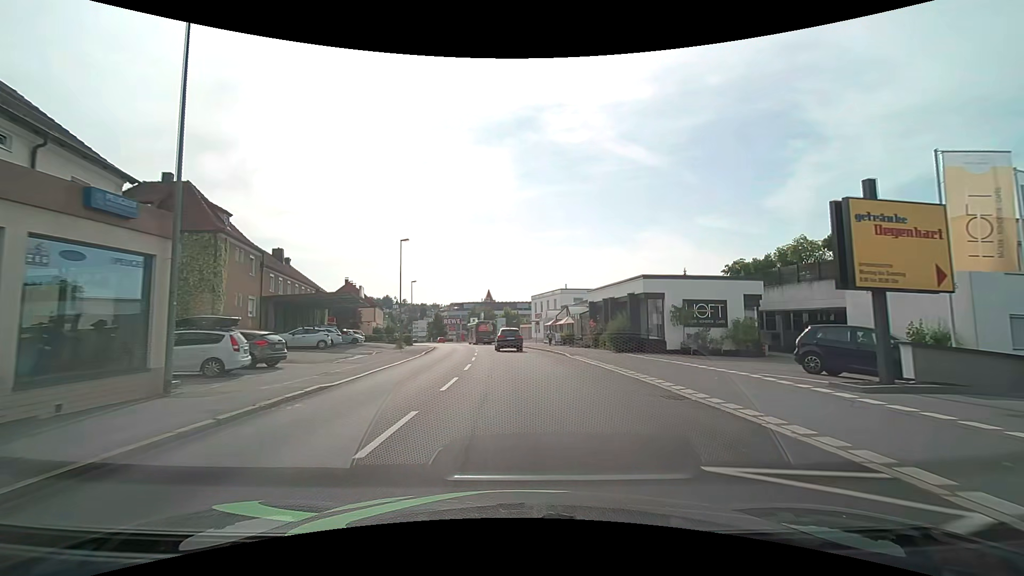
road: tertiary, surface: asphalt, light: Day
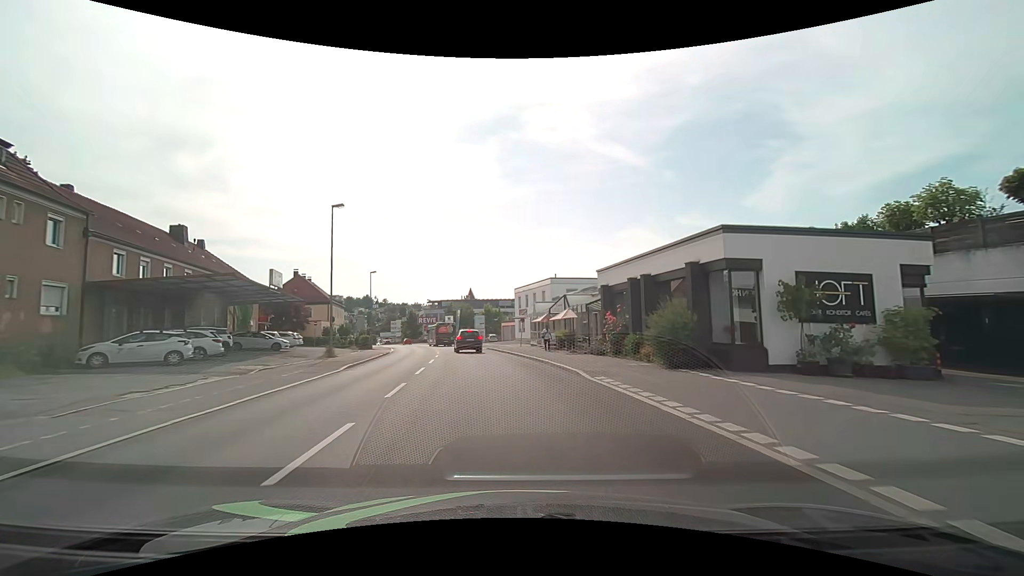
(+0.2, +12.9) m; +2°
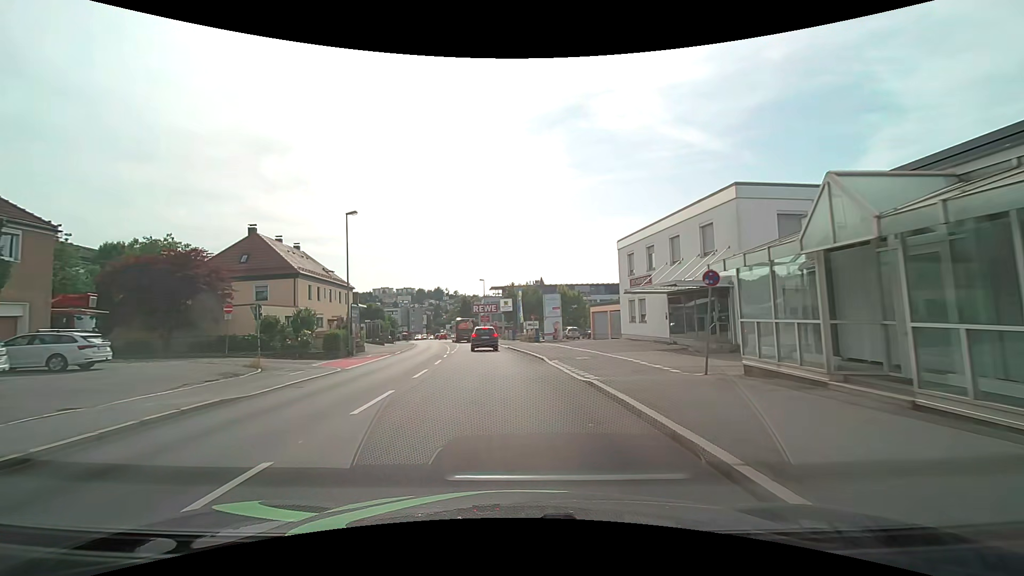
(-2.5, +32.5) m; -8°
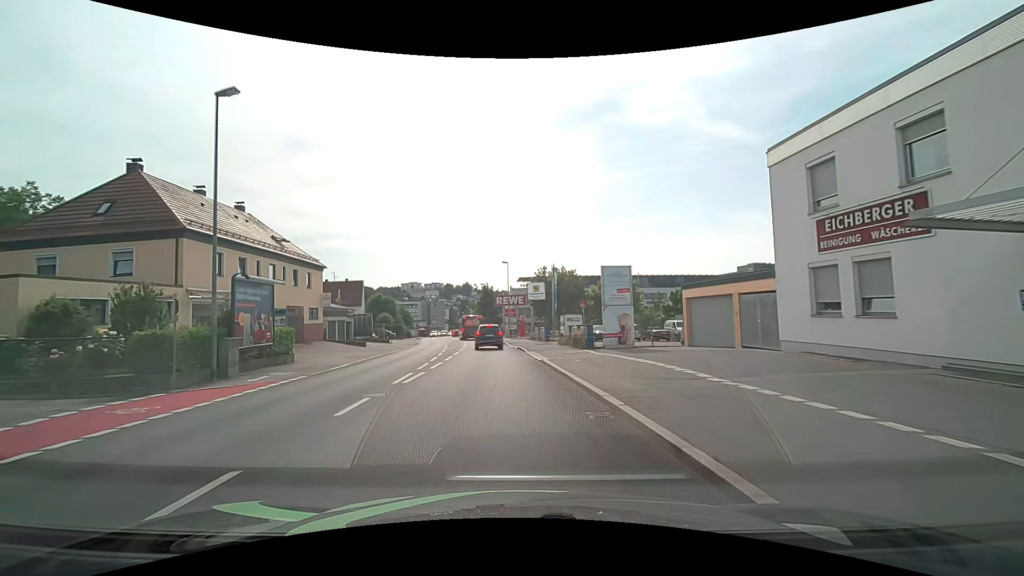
(-0.5, +18.5) m; -3°
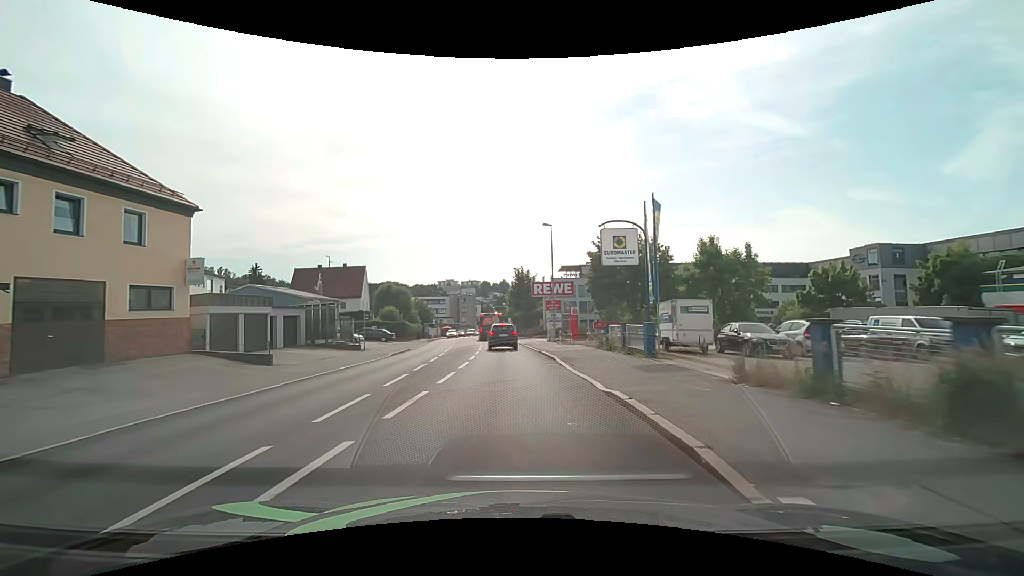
(-1.0, +23.3) m; -4°
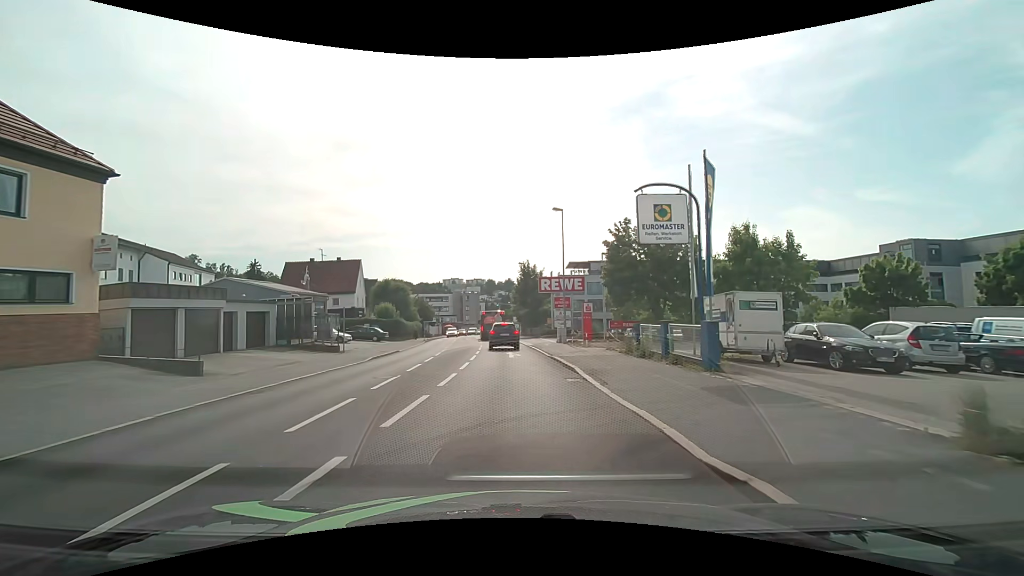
(0.0, +5.2) m; -1°
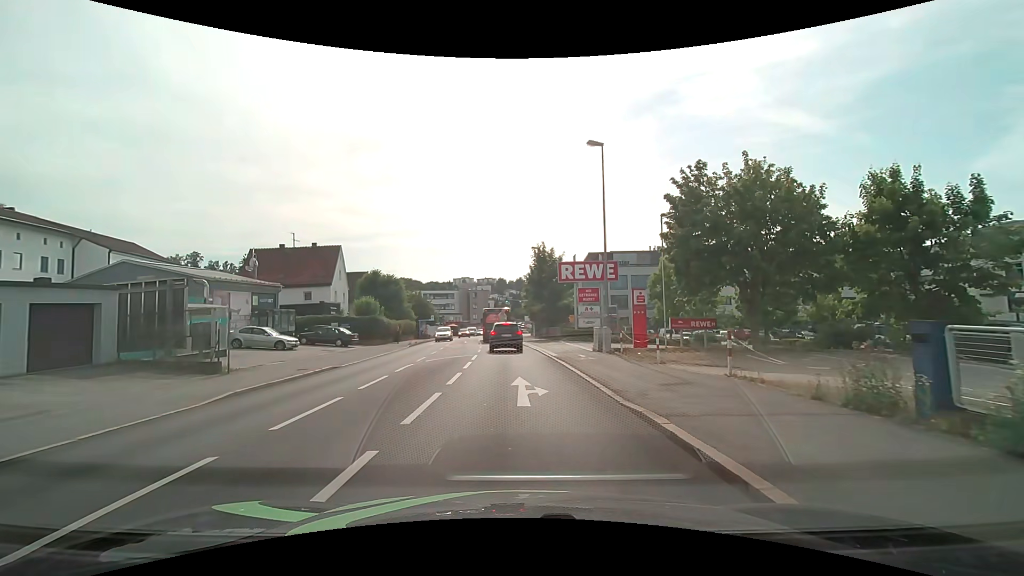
(-0.1, +13.3) m; -2°
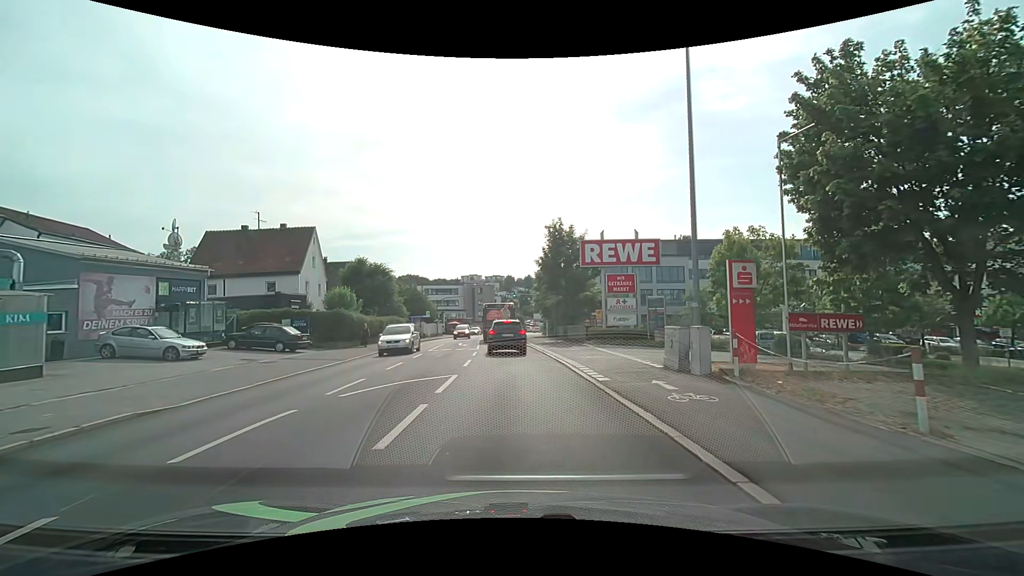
(0.0, +10.5) m; 0°
(0, +10) (-1, +20) (-1, +30) (-2, +40) (-2, +50) (-3, +60) (-3, +70) (-2, +80) (-1, +90) (0, +100) m
